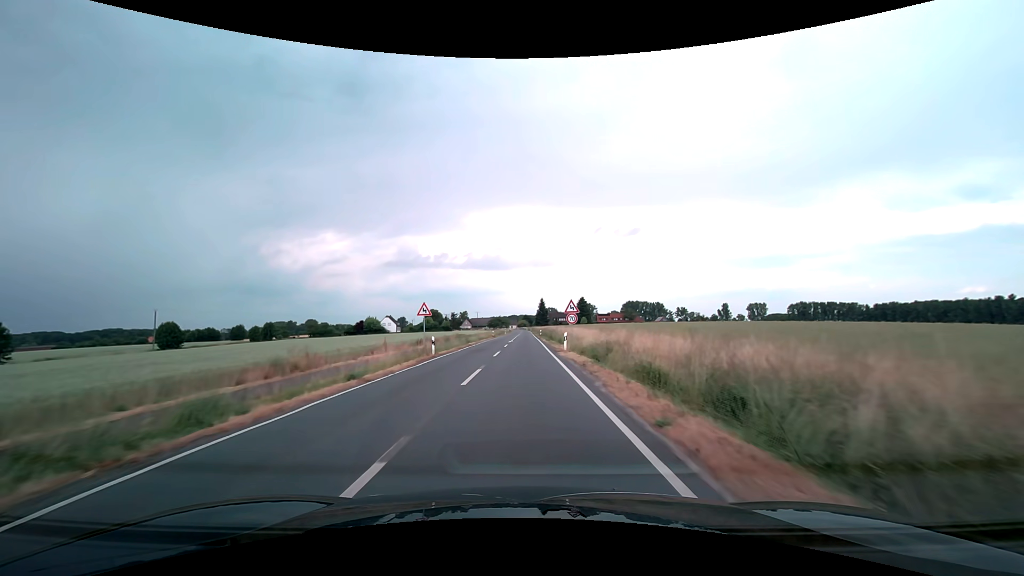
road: secondary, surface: asphalt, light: Day
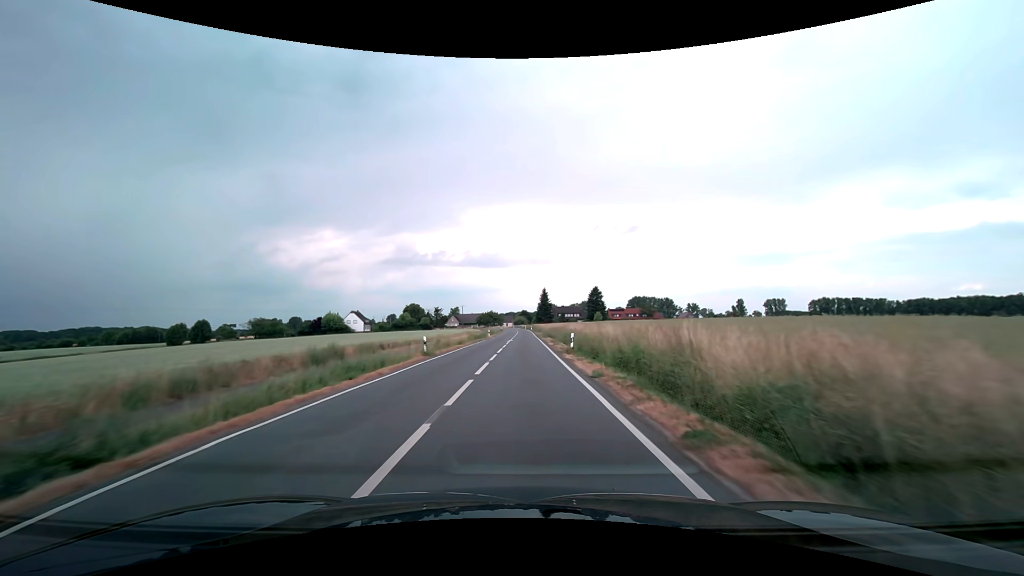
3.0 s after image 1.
(+0.2, +52.8) m; 0°
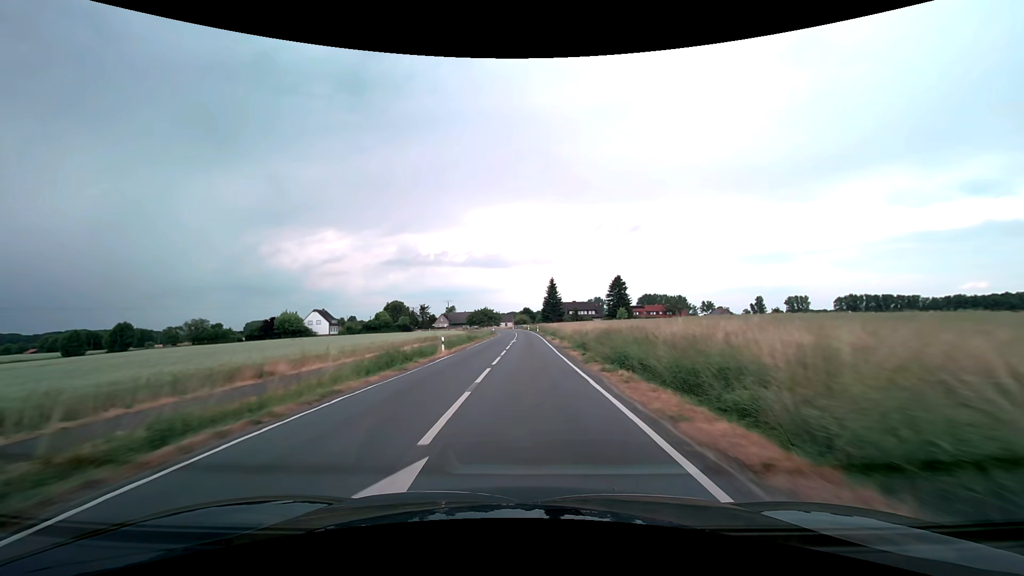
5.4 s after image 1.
(0.0, +42.4) m; 0°
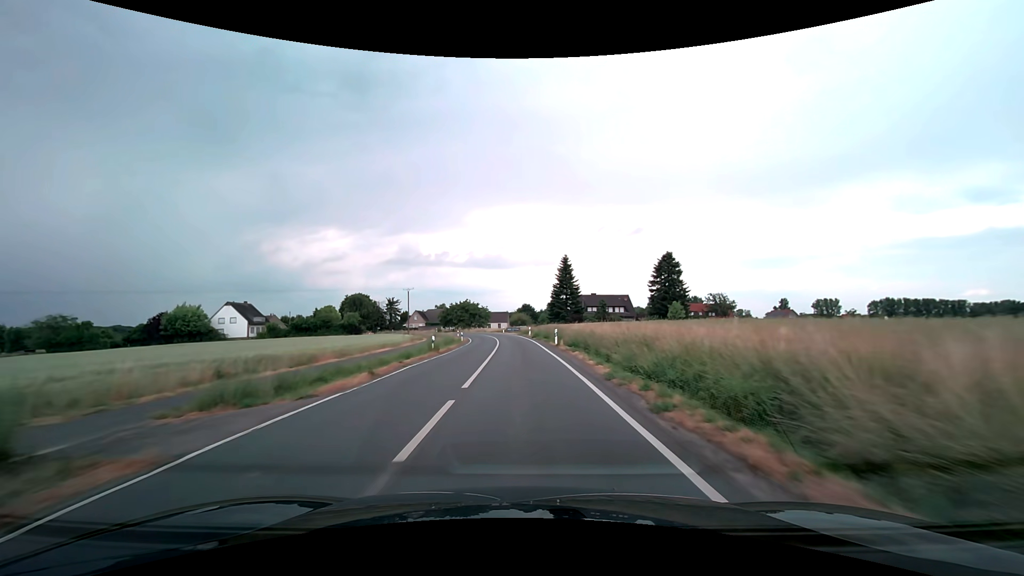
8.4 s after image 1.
(+0.3, +53.0) m; 0°
